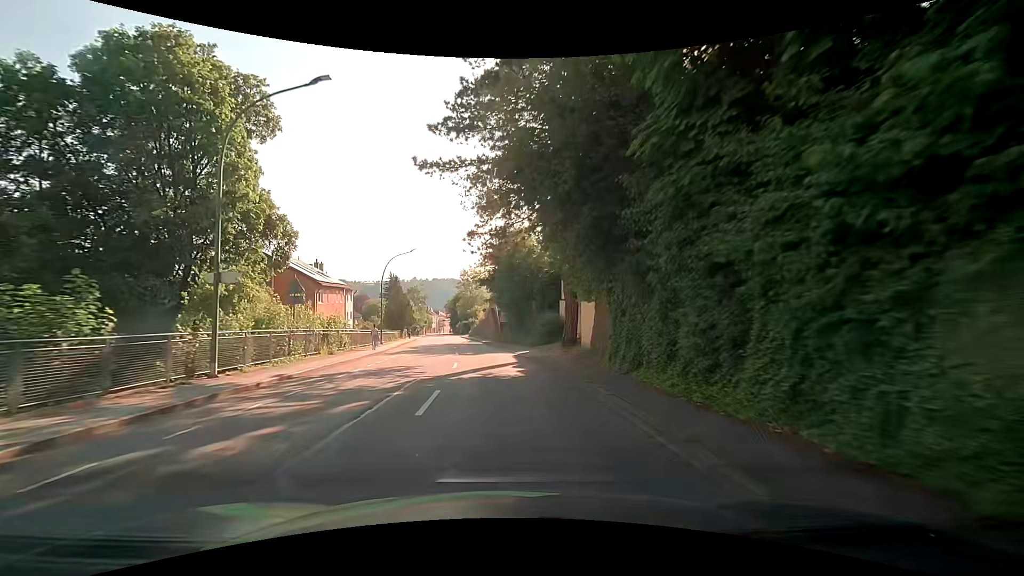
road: tertiary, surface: asphalt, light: Day
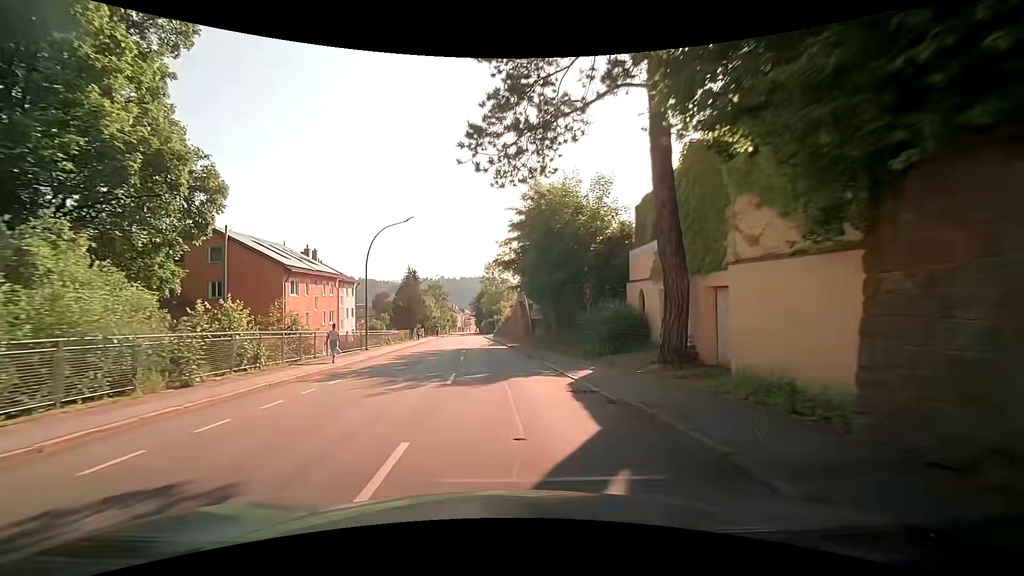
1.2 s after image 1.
(-0.4, +13.7) m; -2°
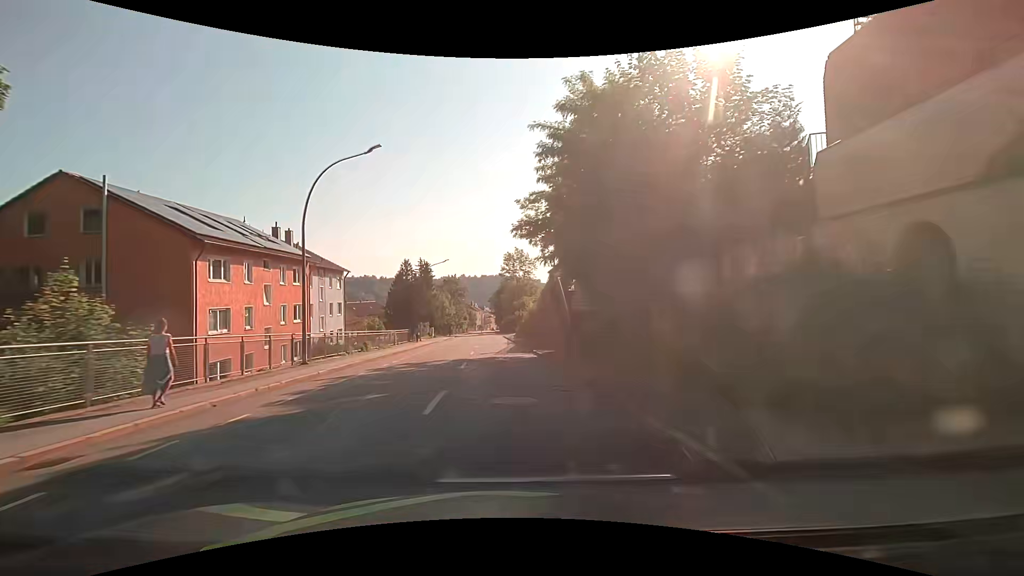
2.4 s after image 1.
(-0.4, +13.5) m; -2°
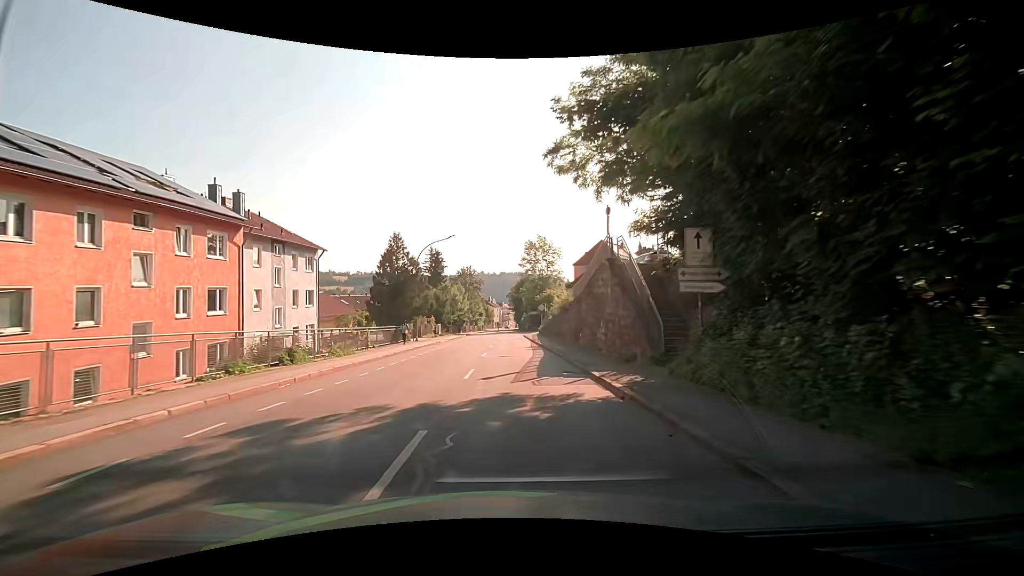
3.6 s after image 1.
(-0.4, +13.2) m; -3°
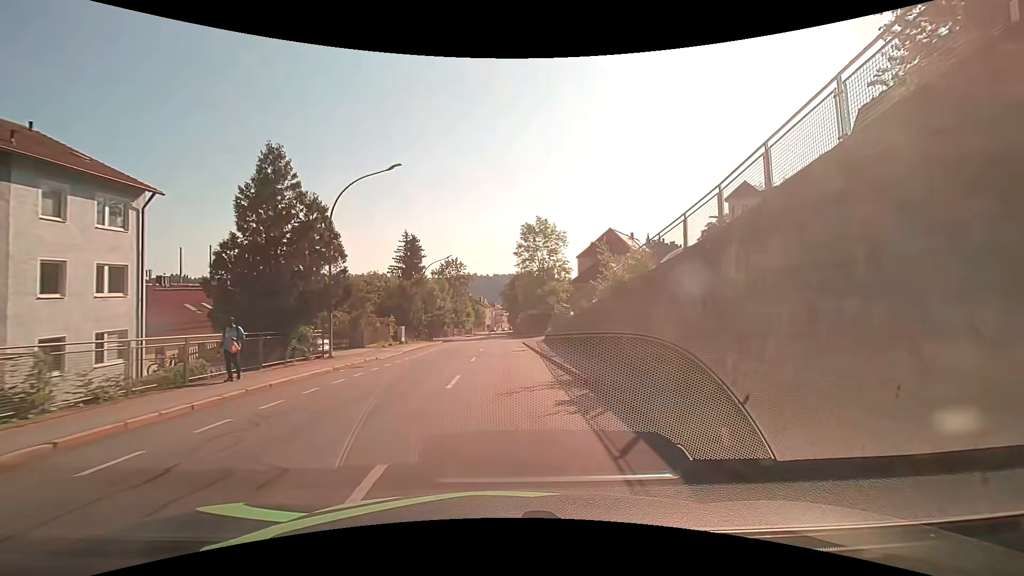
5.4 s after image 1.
(0.0, +19.4) m; 0°
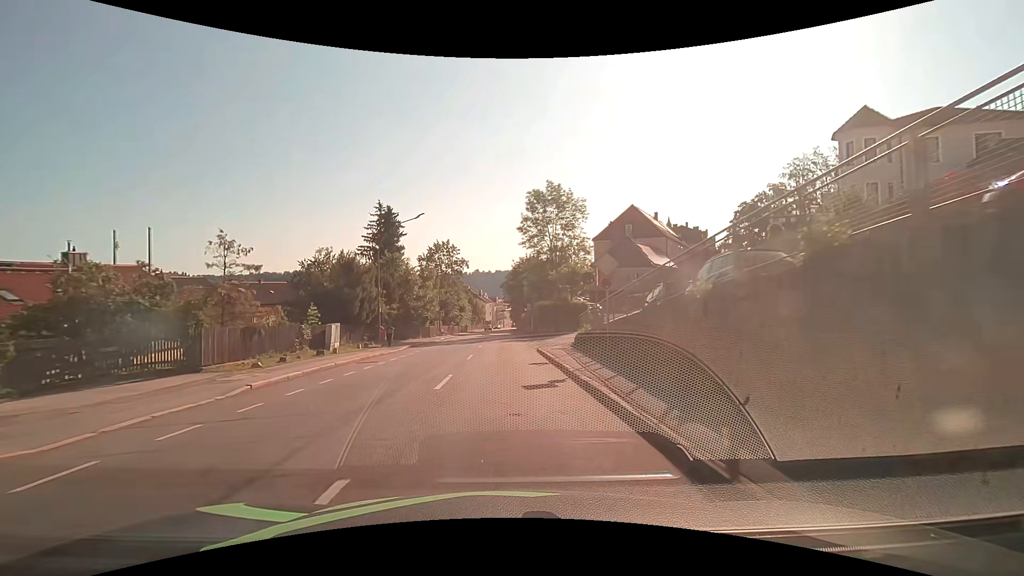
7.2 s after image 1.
(+0.1, +18.5) m; 0°
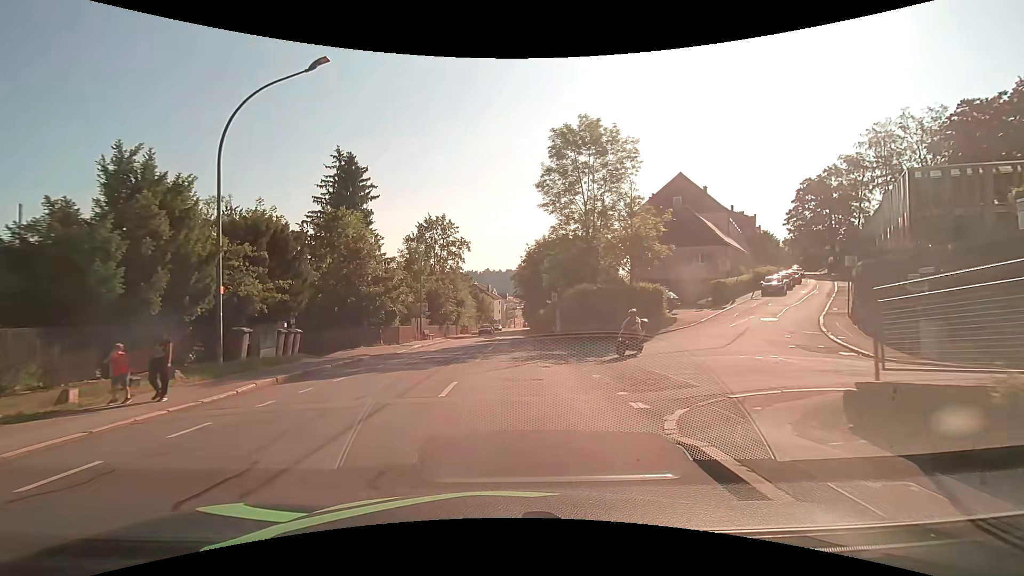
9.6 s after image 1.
(-0.2, +19.8) m; -1°
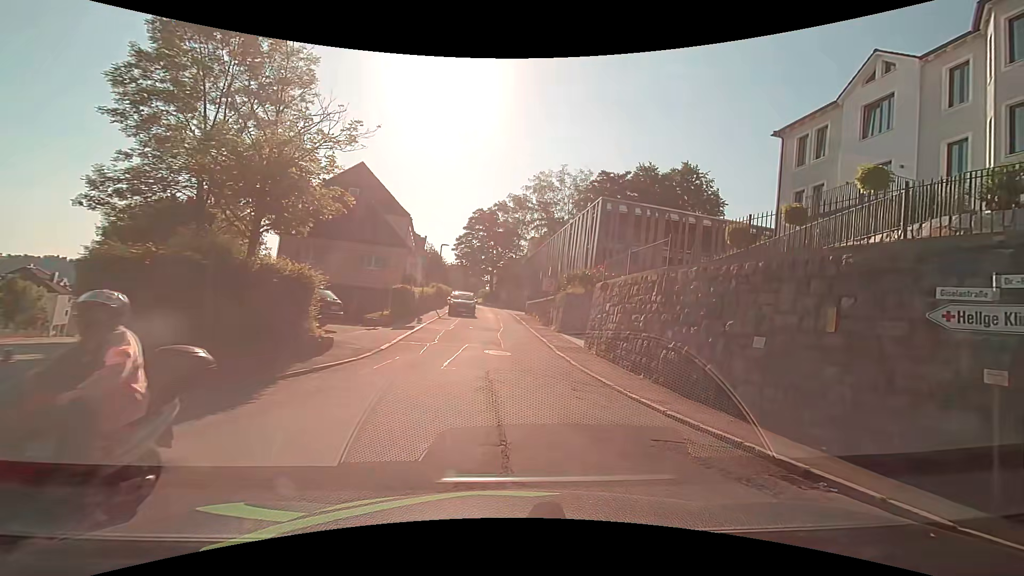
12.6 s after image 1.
(+3.4, +14.3) m; +37°
